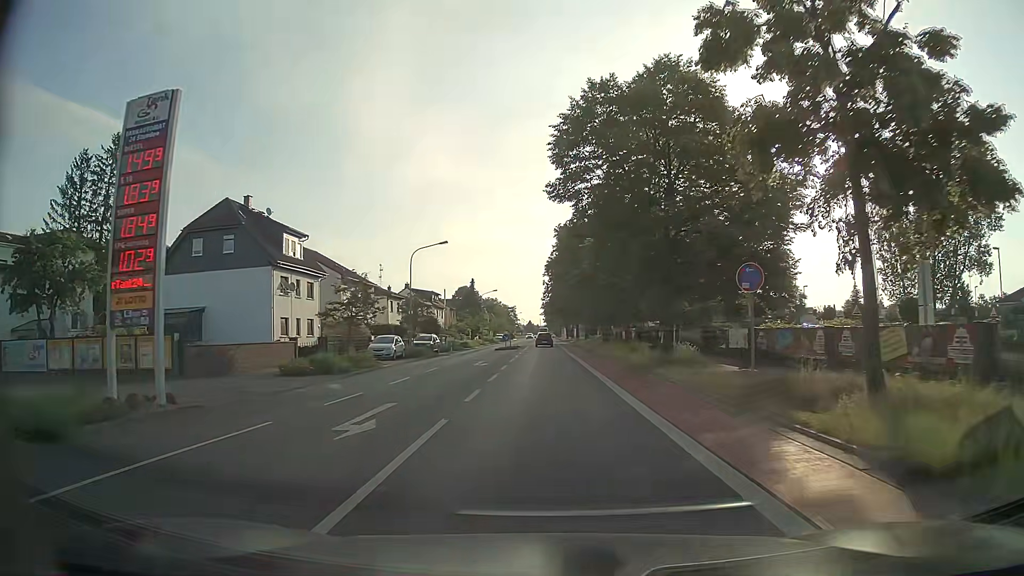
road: tertiary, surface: asphalt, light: Day
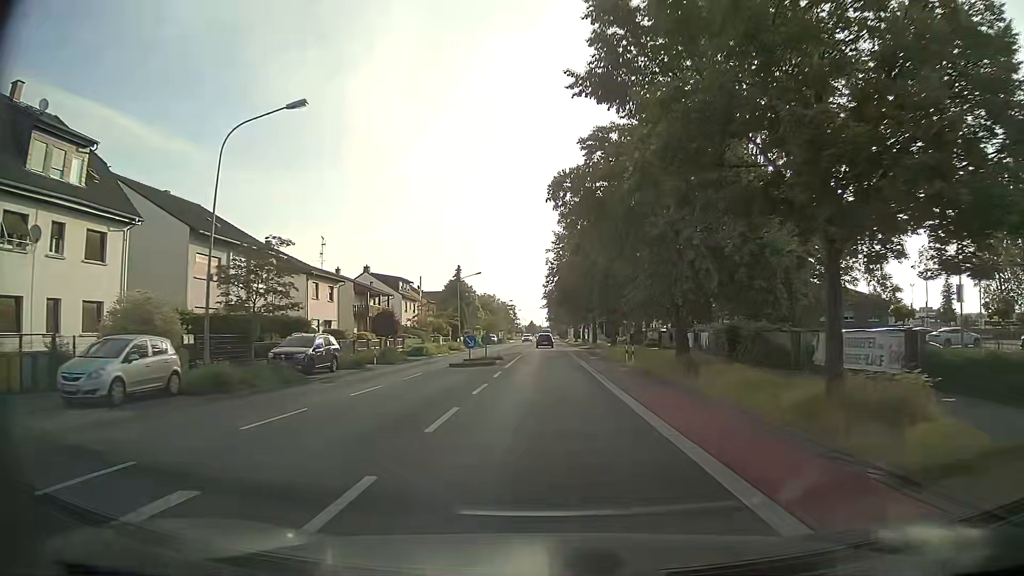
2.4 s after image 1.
(-0.2, +28.1) m; -1°
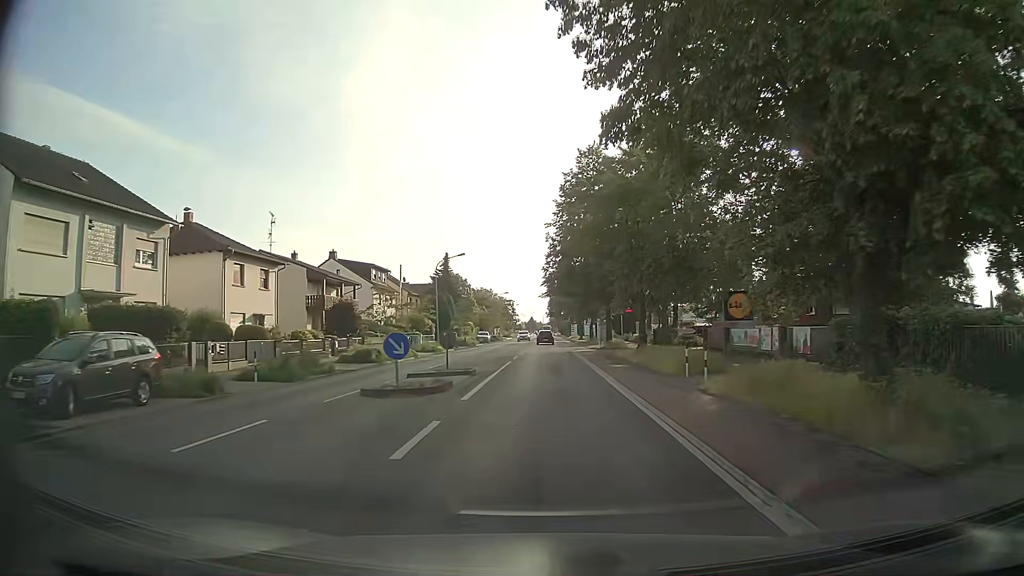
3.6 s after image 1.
(+0.1, +14.2) m; 0°
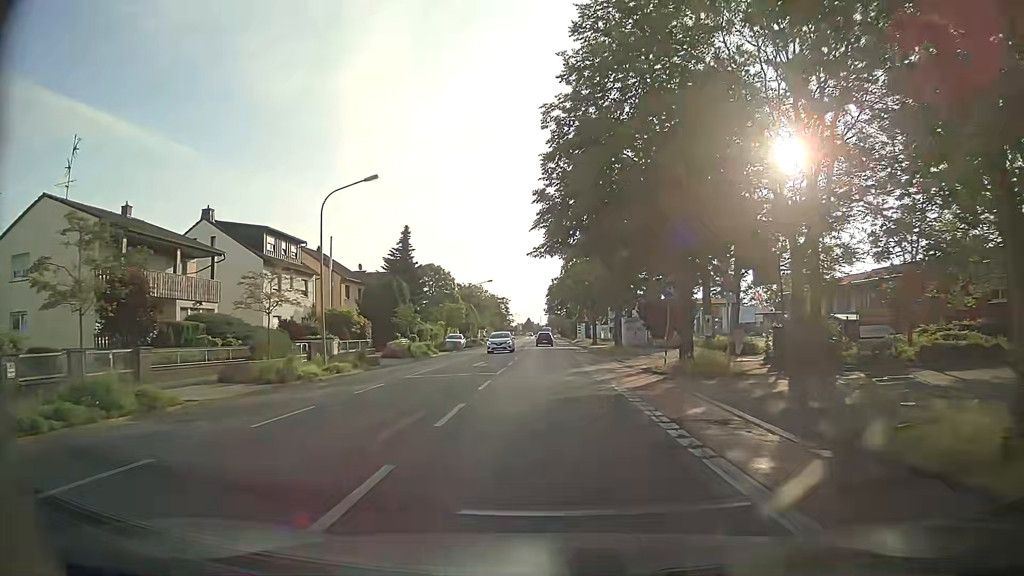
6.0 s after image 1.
(0.0, +28.5) m; 0°
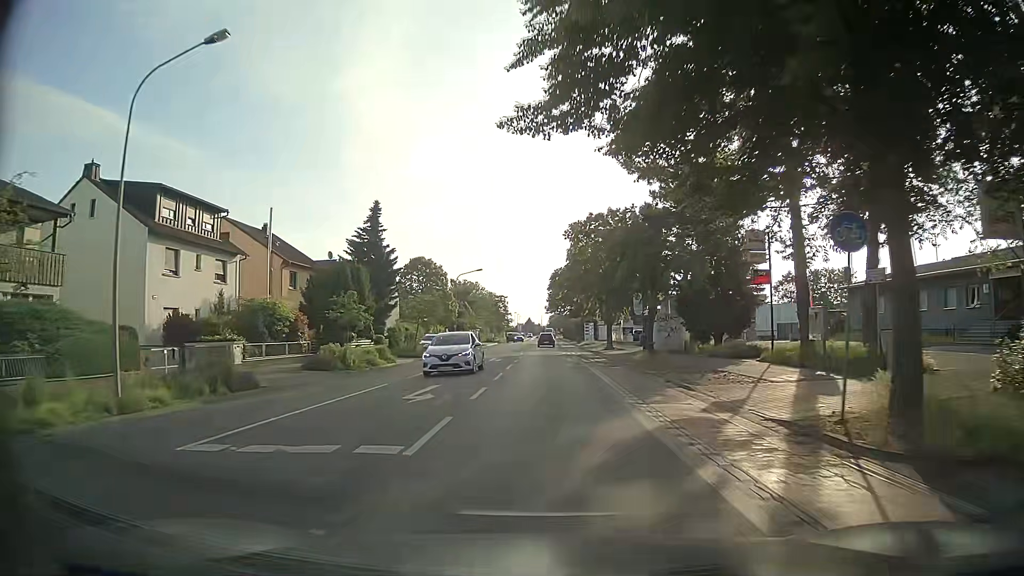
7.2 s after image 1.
(0.0, +14.3) m; 0°
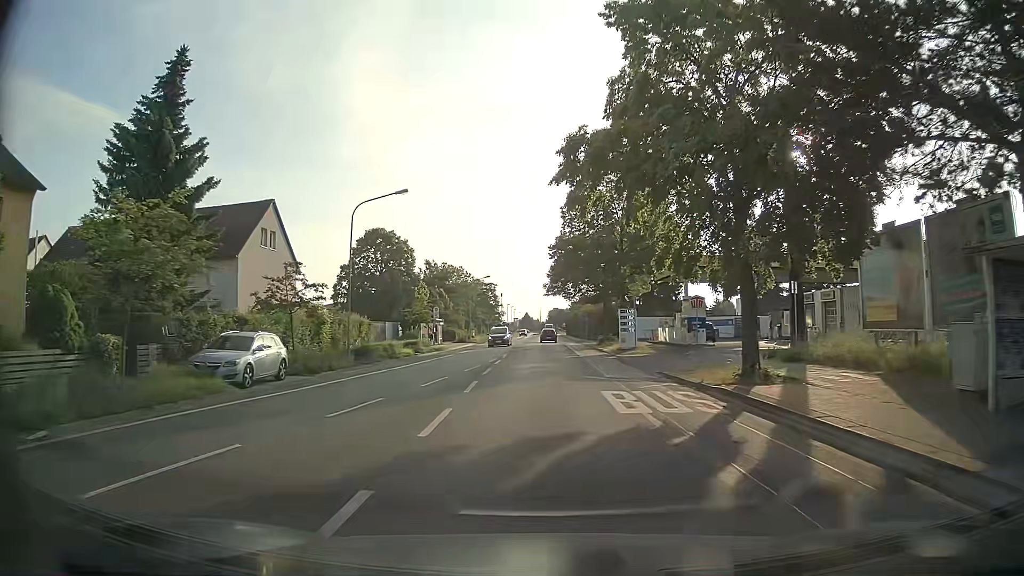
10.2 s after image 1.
(-0.2, +35.2) m; 0°
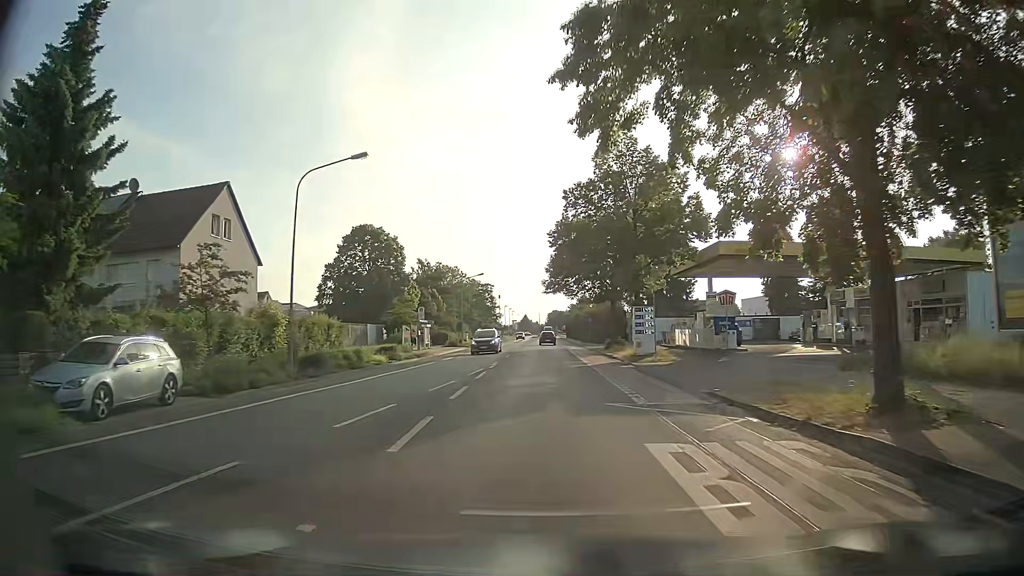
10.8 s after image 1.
(0.0, +6.9) m; -1°
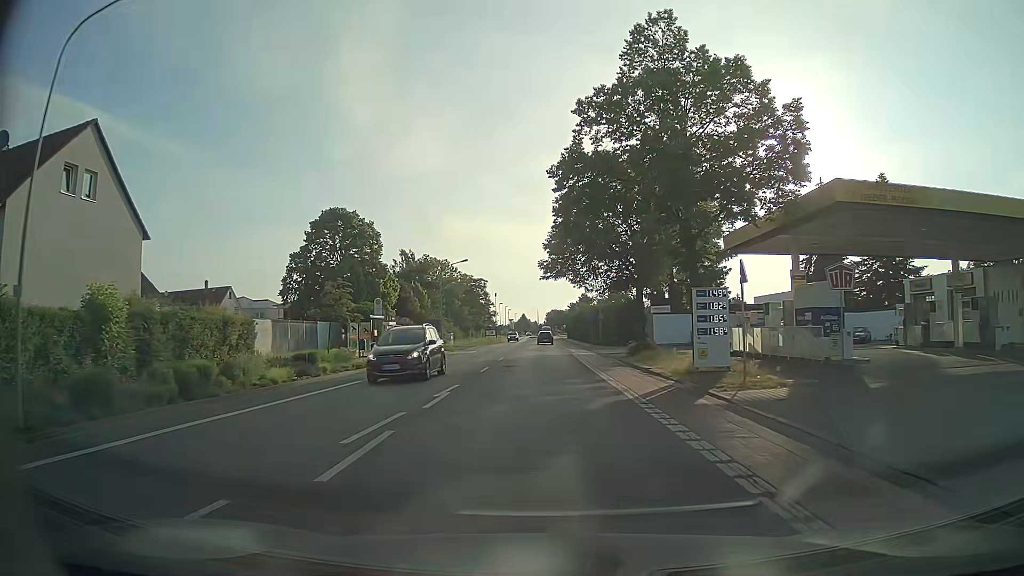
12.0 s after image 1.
(+0.1, +13.6) m; +1°
(0, +10) (0, +20) (0, +30) (0, +40) (-1, +50) (-1, +60) (-1, +70) (-1, +80) (-1, +90) (-1, +100) m
